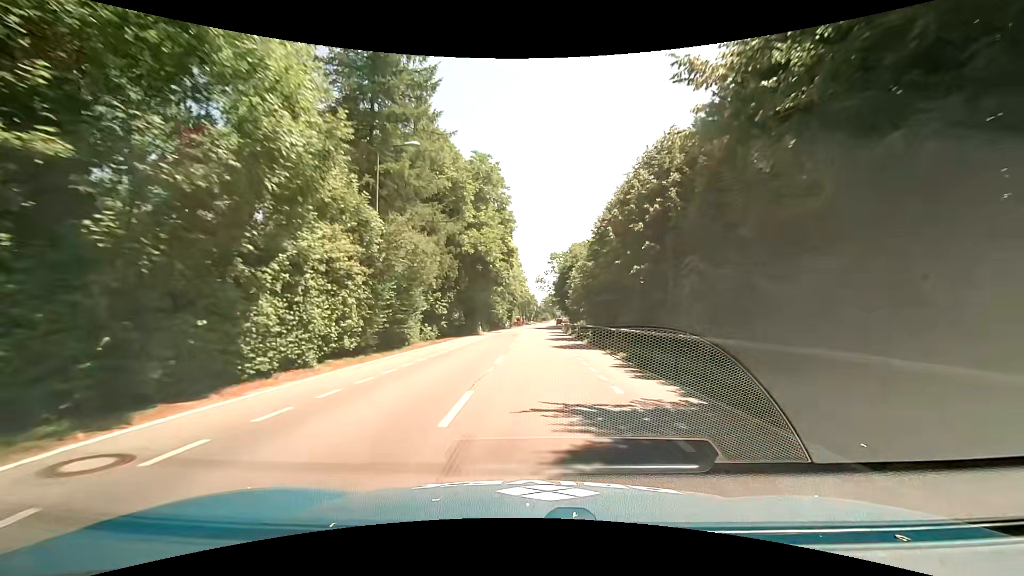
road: tertiary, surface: asphalt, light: Day
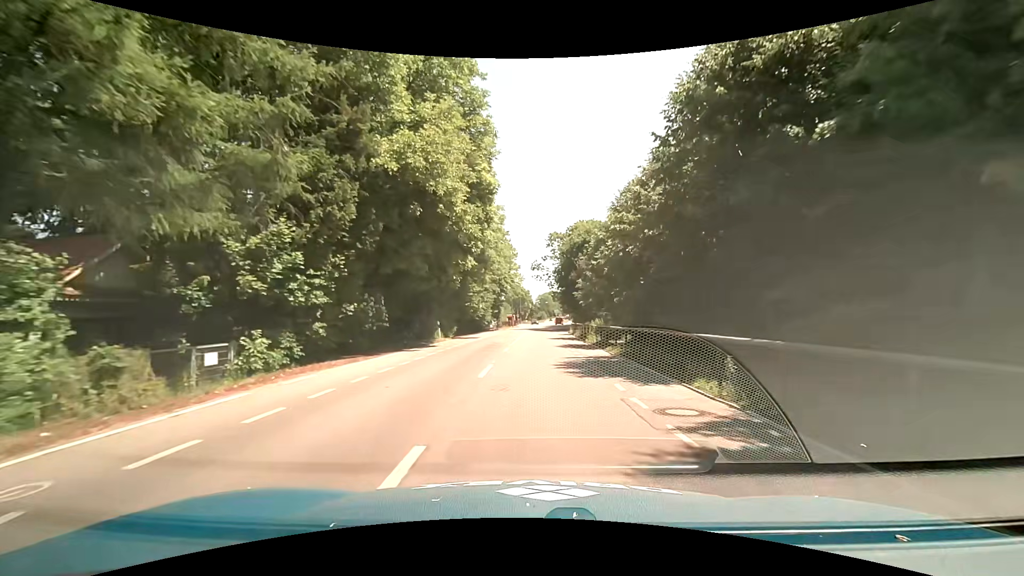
(+0.1, +22.2) m; 0°
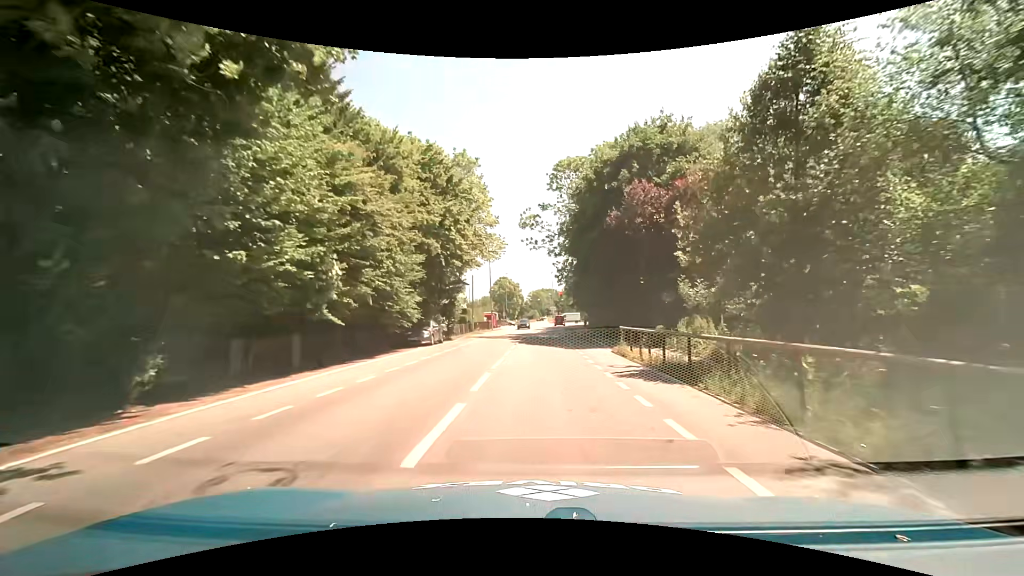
(+0.5, +33.8) m; +2°
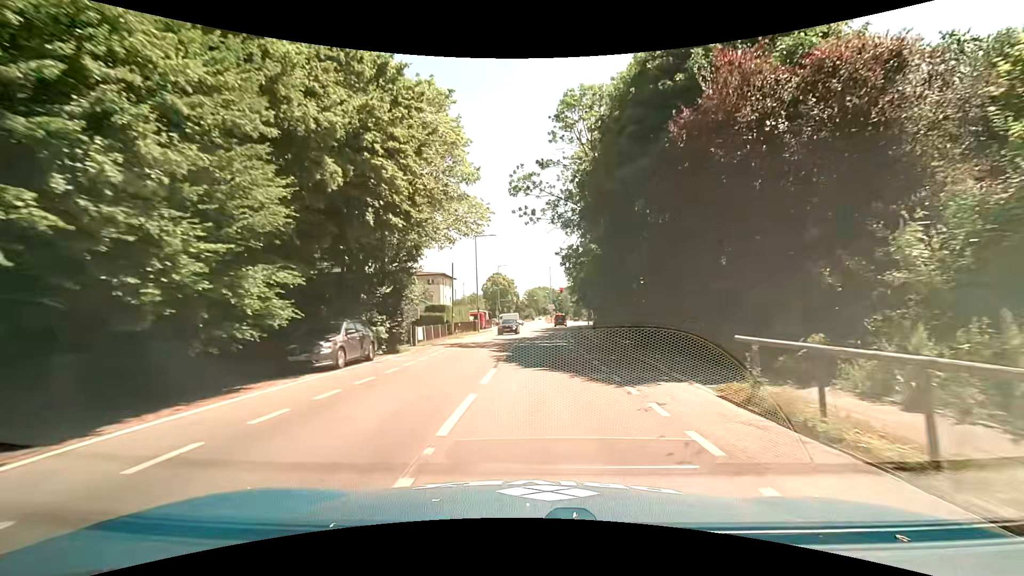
(-0.1, +12.4) m; 0°
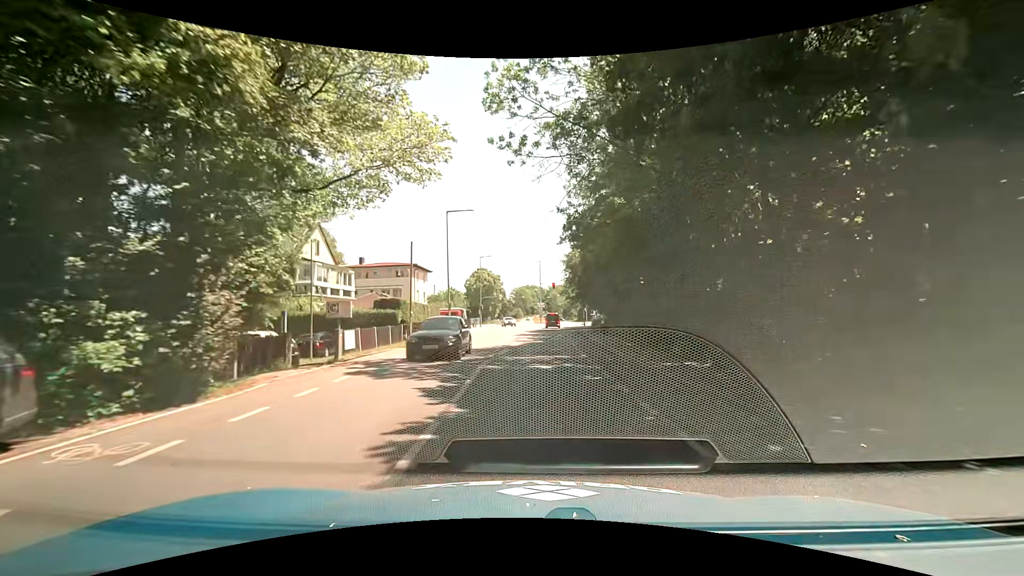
(+0.2, +11.8) m; +1°
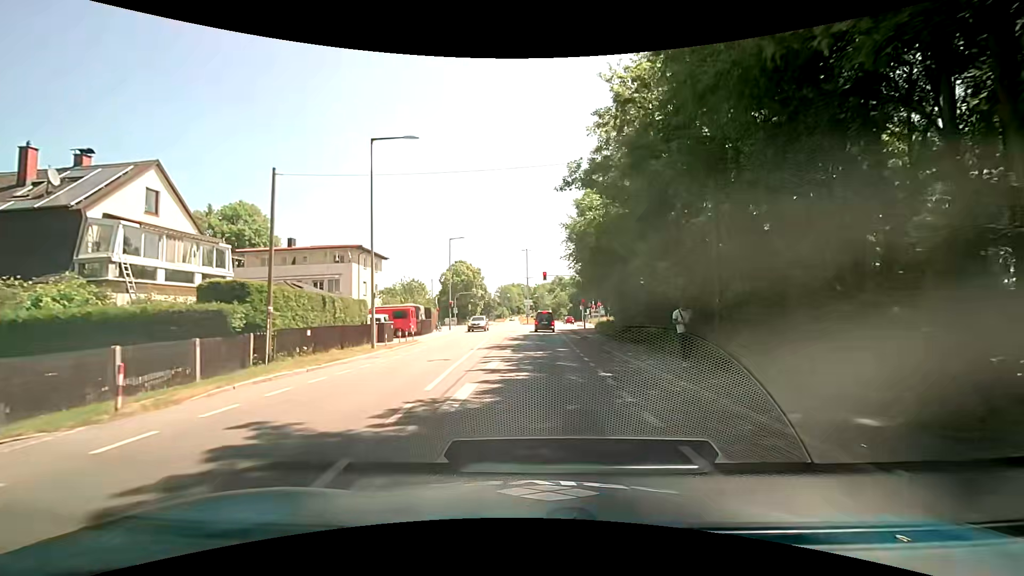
(+0.3, +16.7) m; +1°
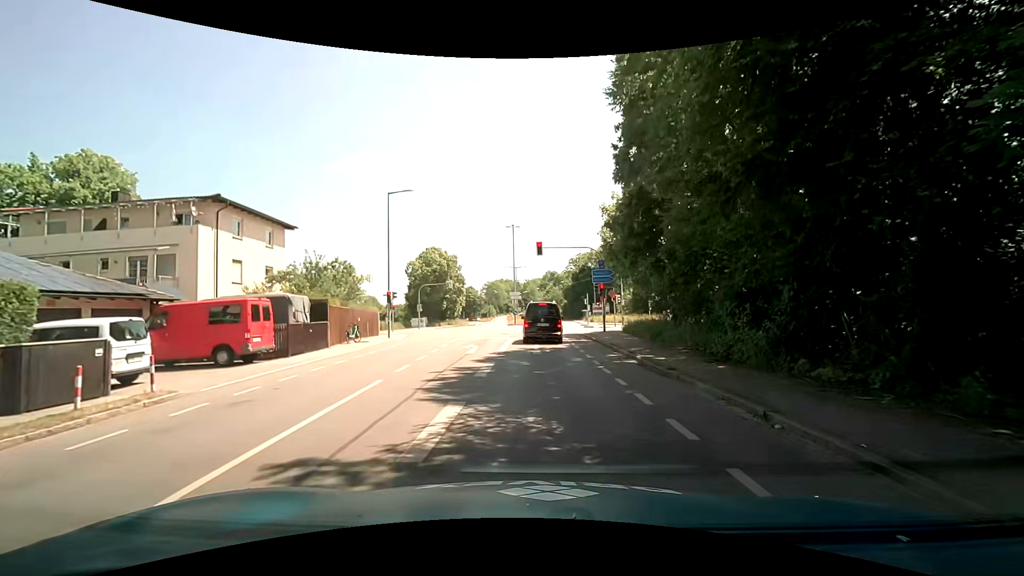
(+0.4, +20.4) m; +2°
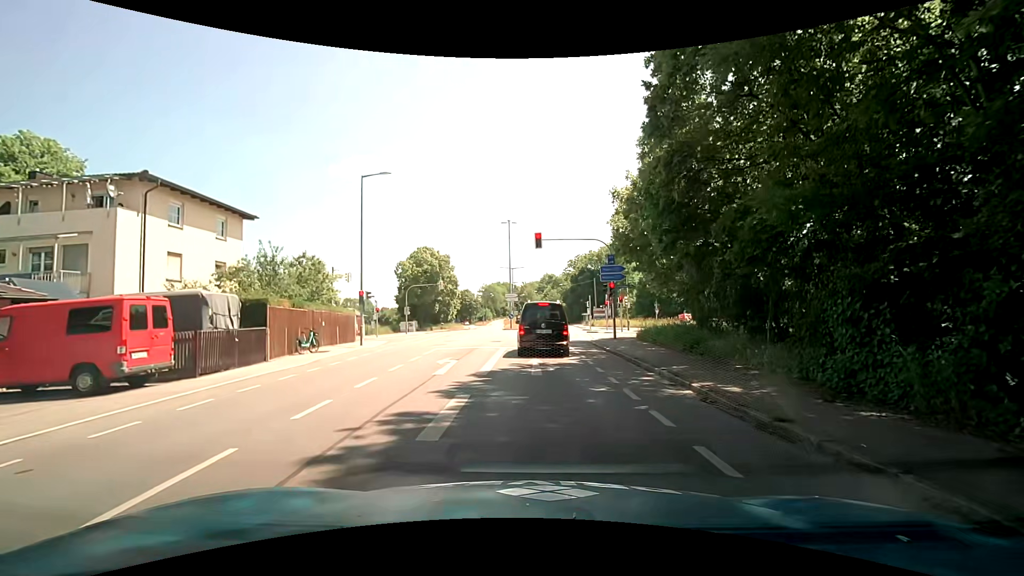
(0.0, +5.1) m; 0°
